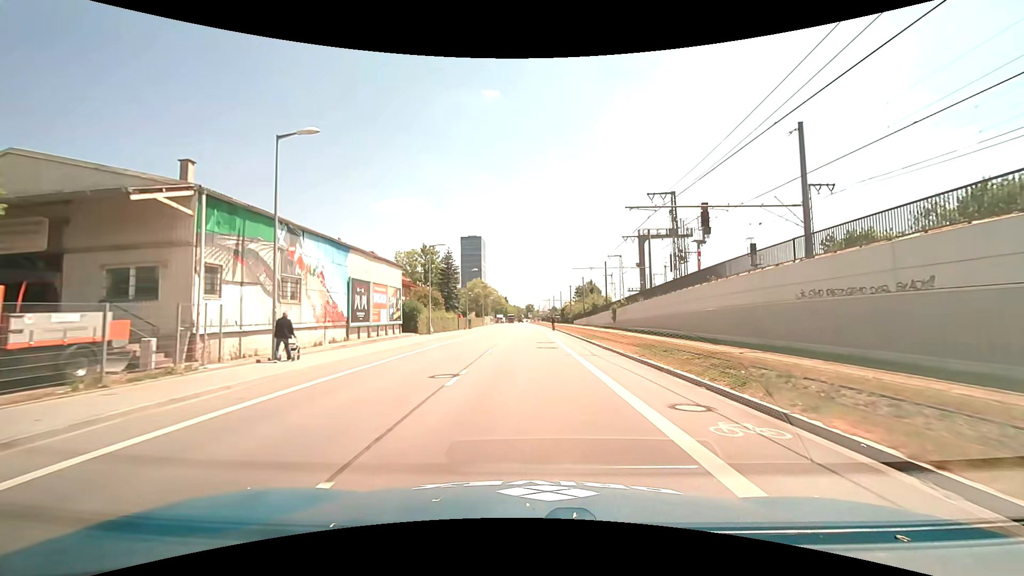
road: unclassified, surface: asphalt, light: Day
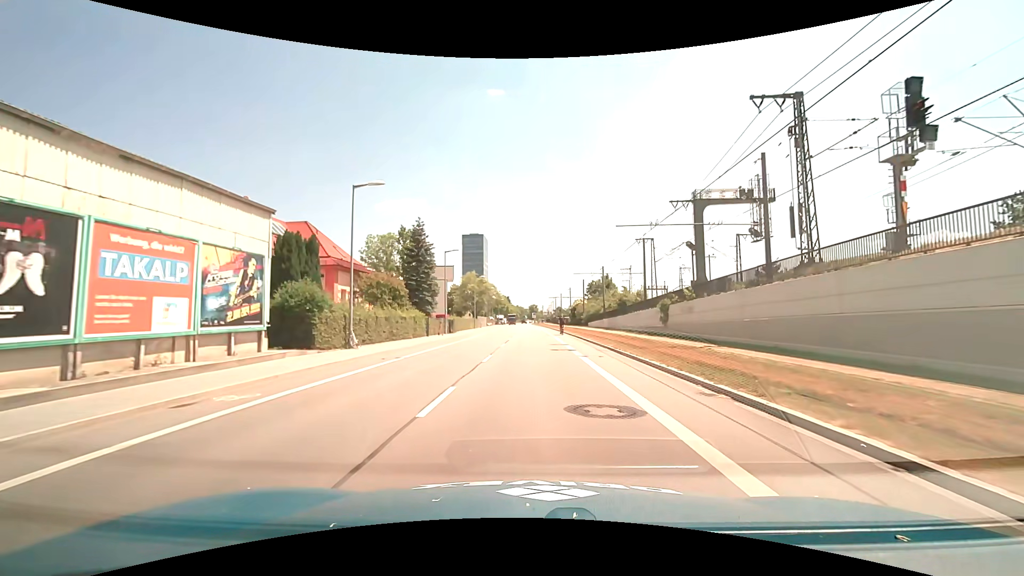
(-0.2, +21.1) m; 0°
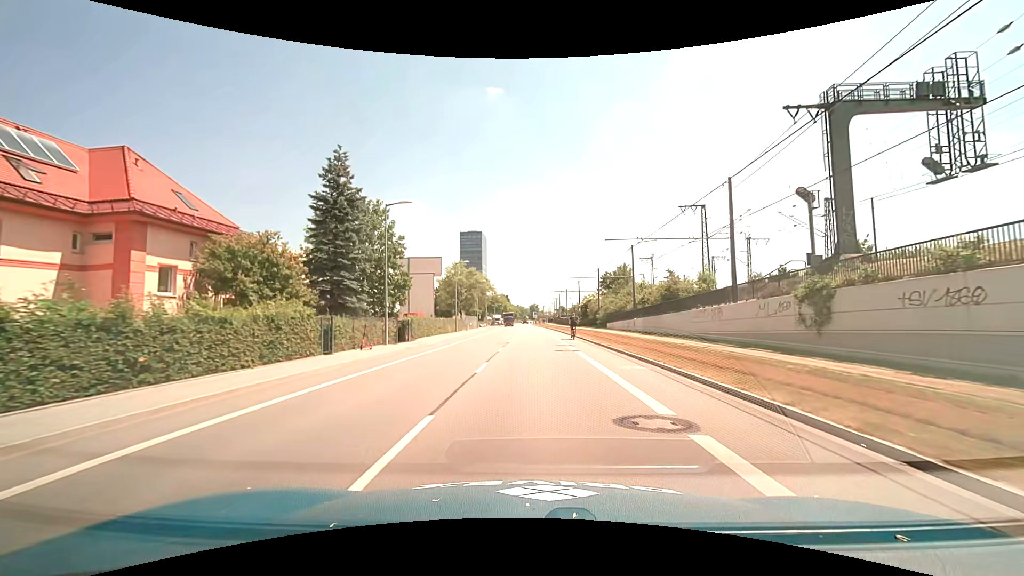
(0.0, +20.9) m; 0°
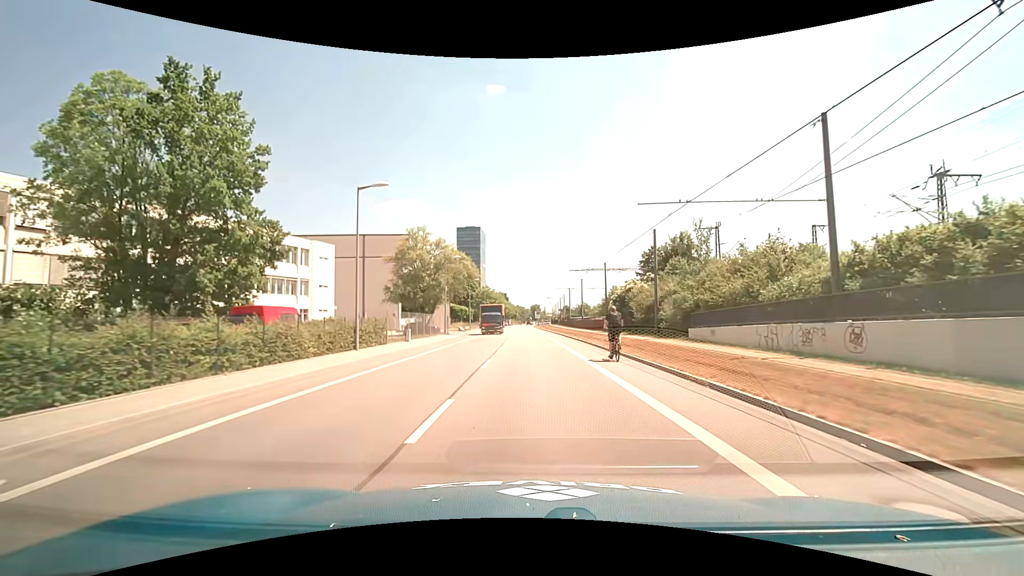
(+0.1, +34.3) m; 0°
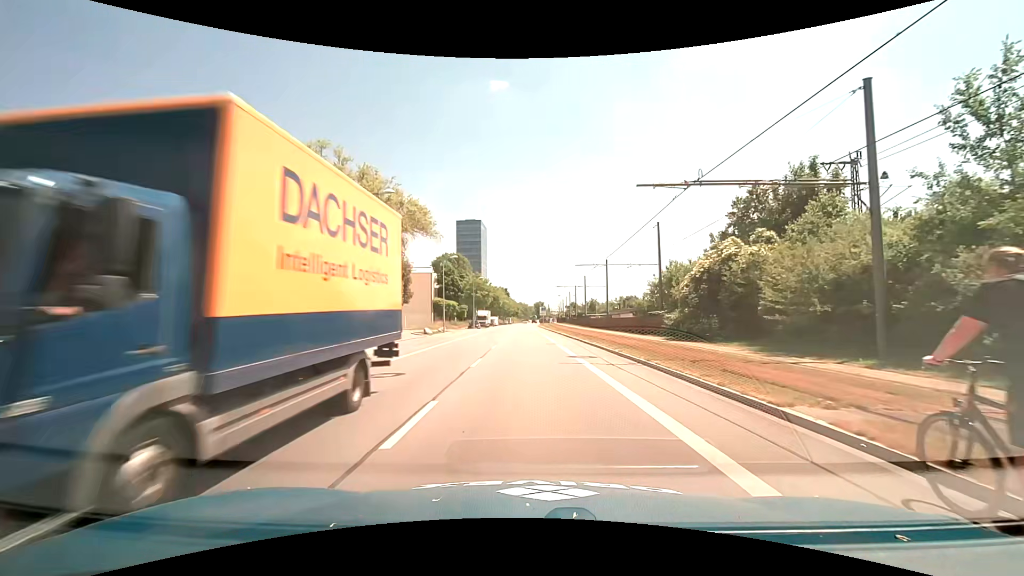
(-0.1, +27.2) m; -1°
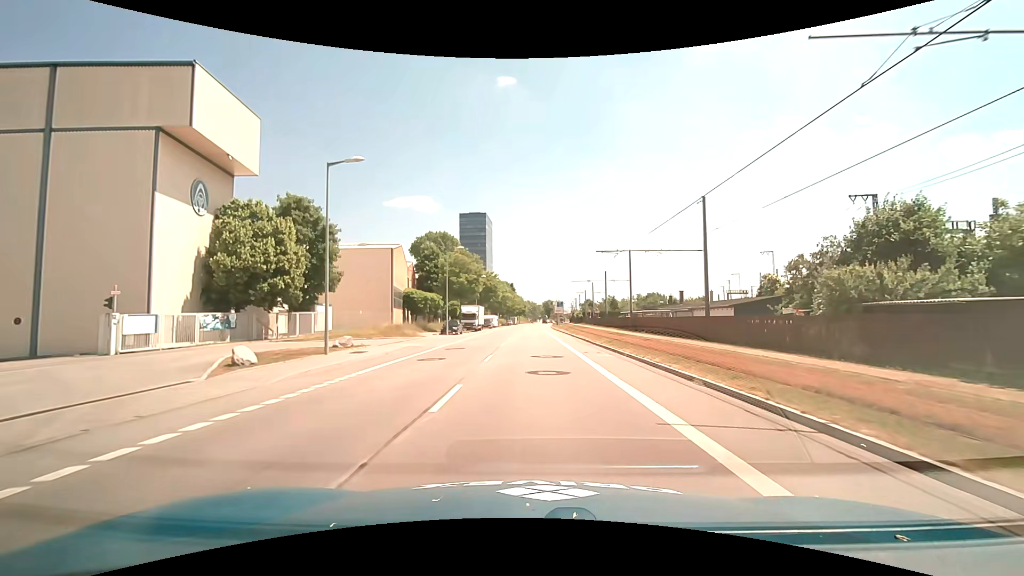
(-0.4, +33.9) m; -1°
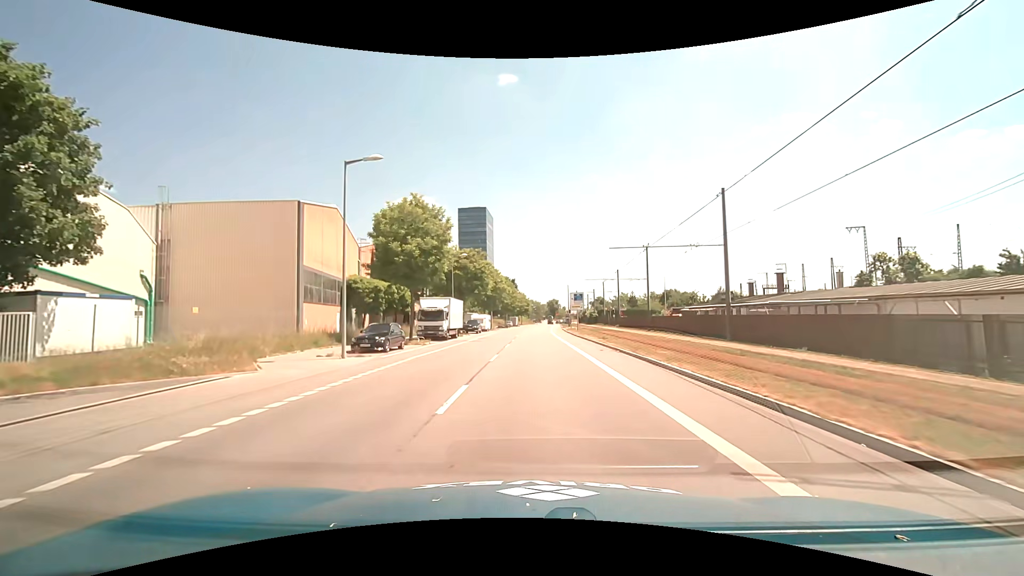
(-0.1, +27.1) m; 0°
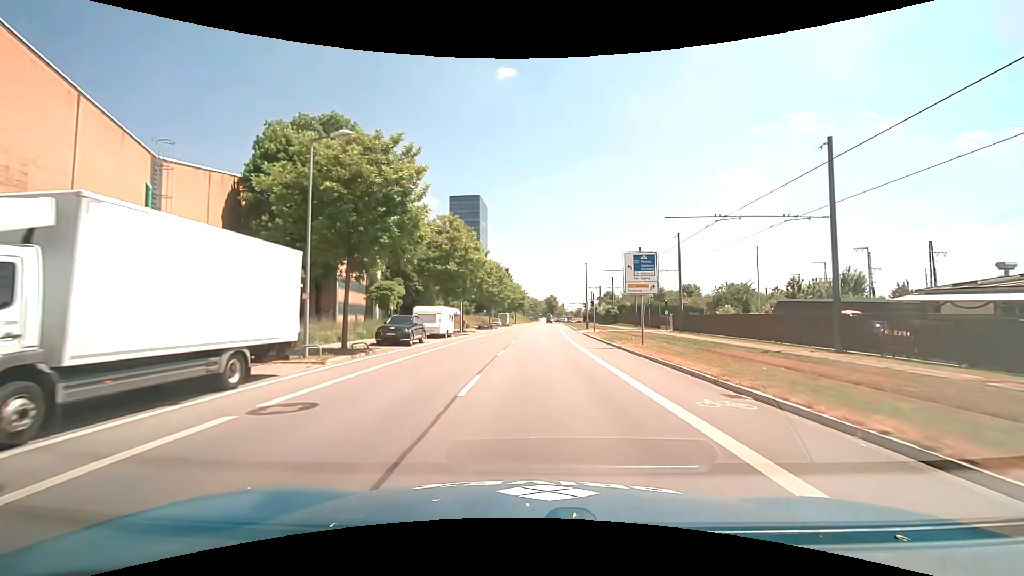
(0.0, +33.9) m; 0°
(0, +10) (0, +20) (0, +30) (+1, +40) (+1, +50) (+2, +60) (+2, +70) (+2, +80) (+3, +90) (+3, +100) m
